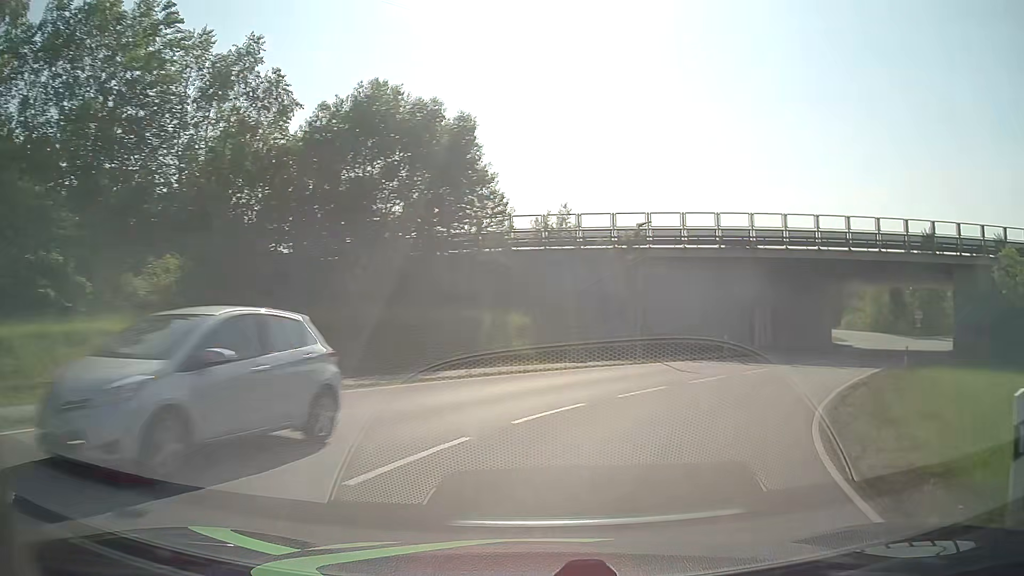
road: tertiary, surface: asphalt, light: Day
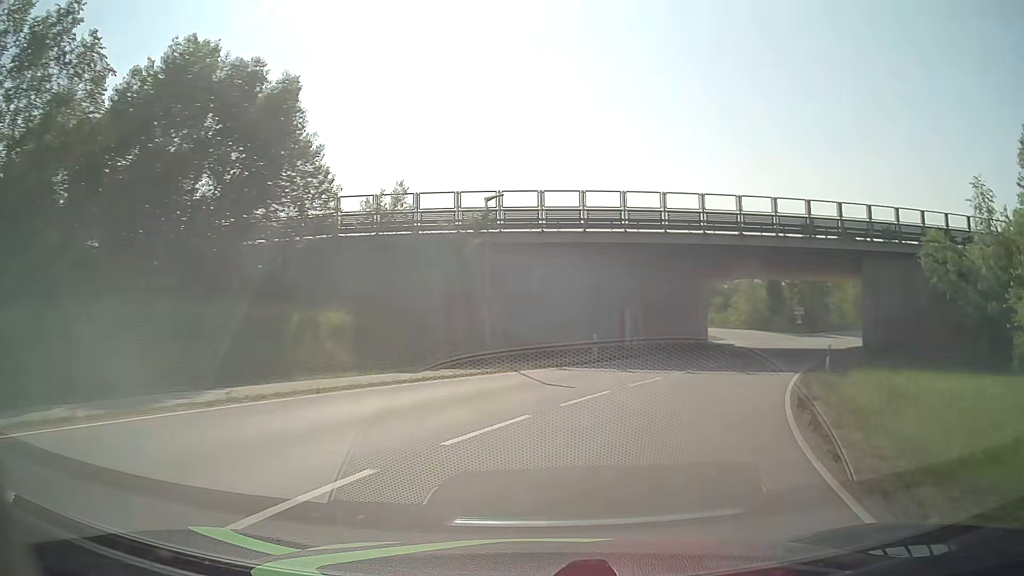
(+0.7, +6.2) m; +12°
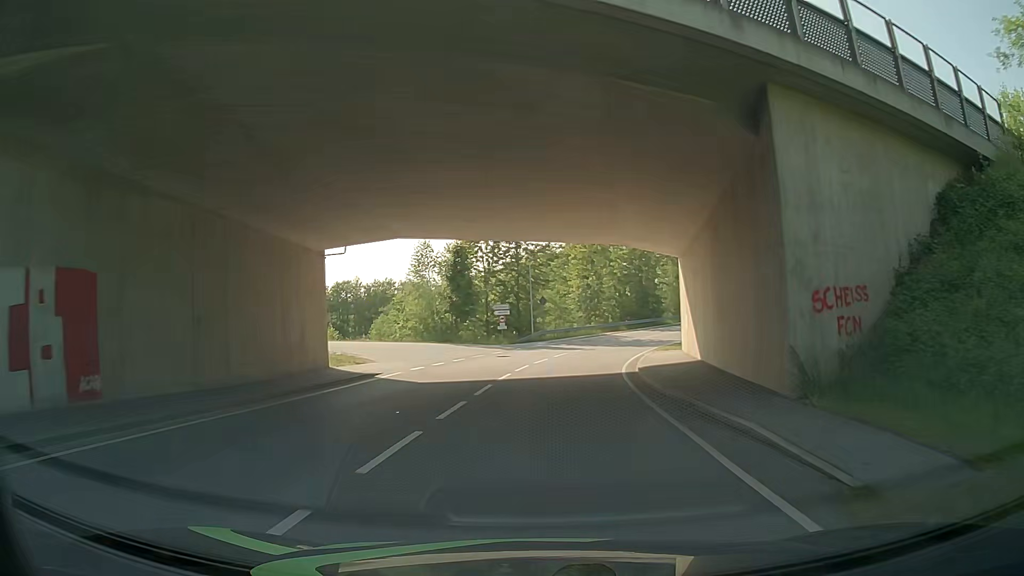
(+8.6, +26.5) m; +27°
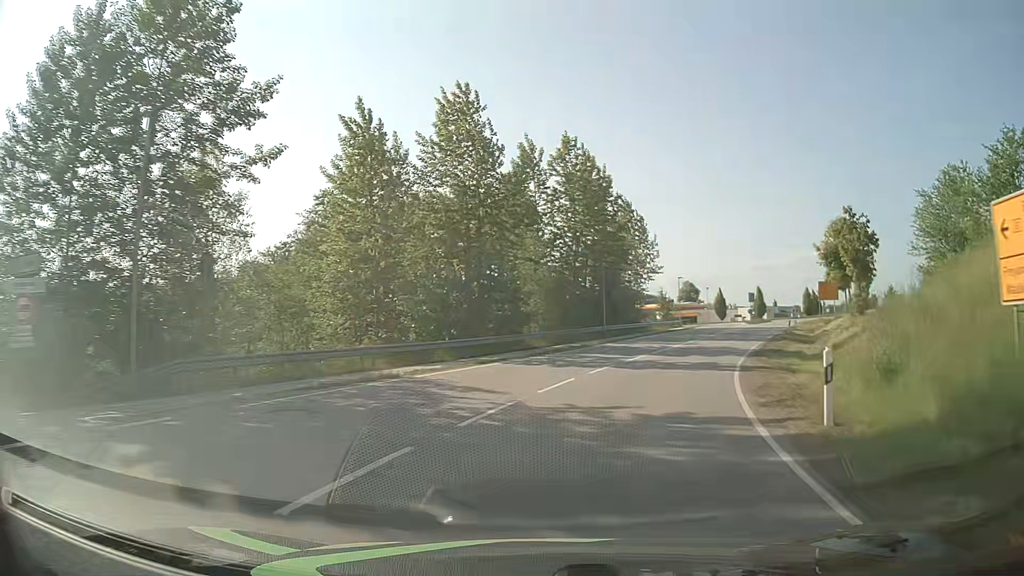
(+2.6, +37.7) m; +15°
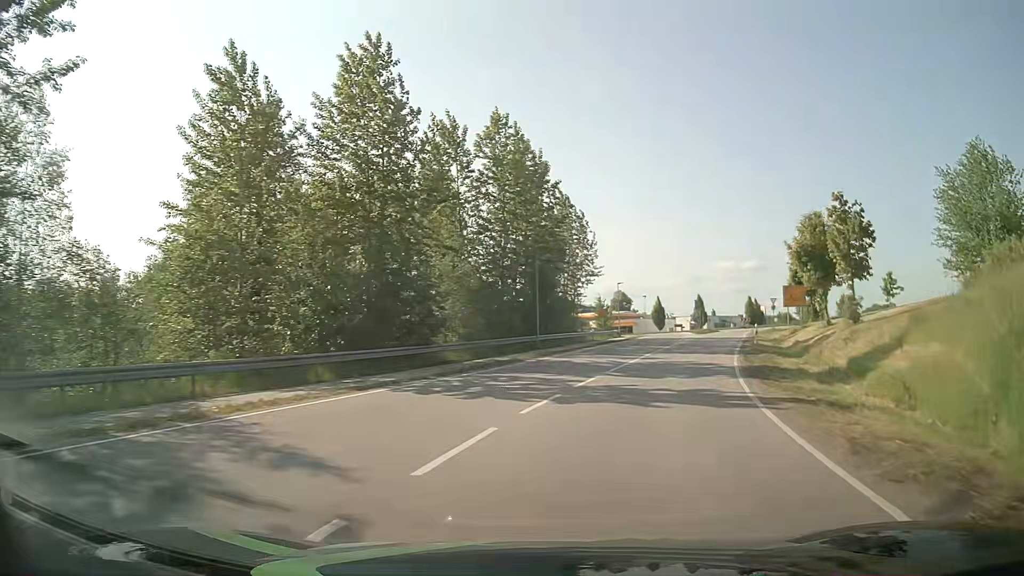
(+0.5, +7.3) m; +7°
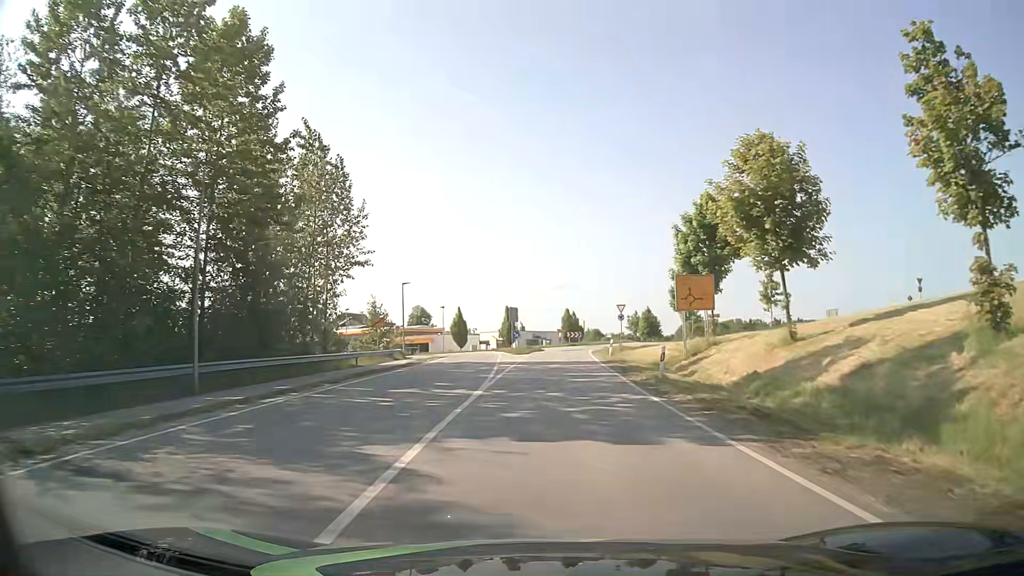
(+3.7, +21.4) m; +17°
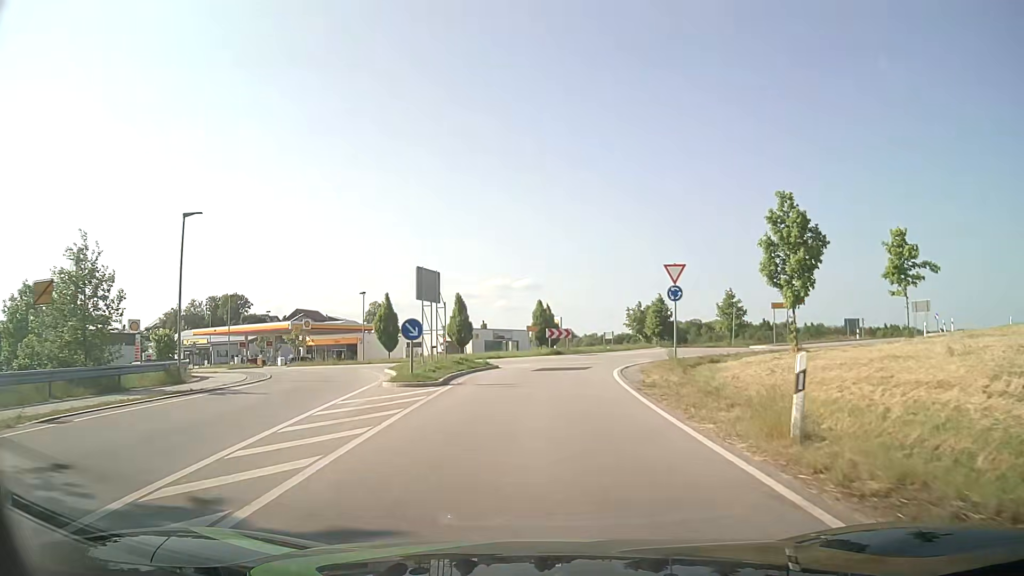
(+0.9, +31.5) m; +2°
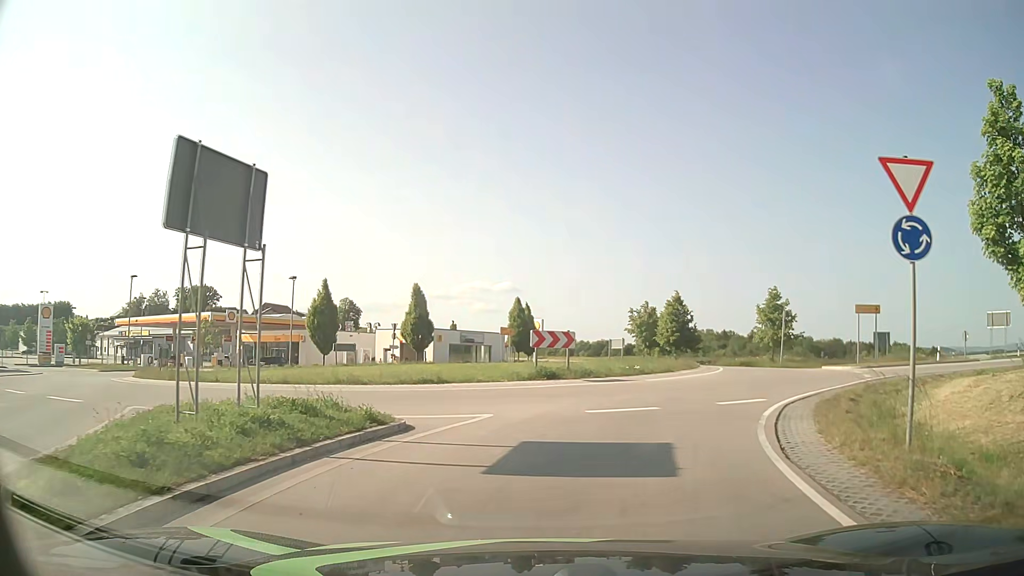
(0.0, +16.1) m; +2°
(+1, +10) (+5, +19) (+13, +26) (+22, +29) (+32, +26) (+38, +19) (+39, +9) (+37, -1) (+35, -11) (+33, -20) m
